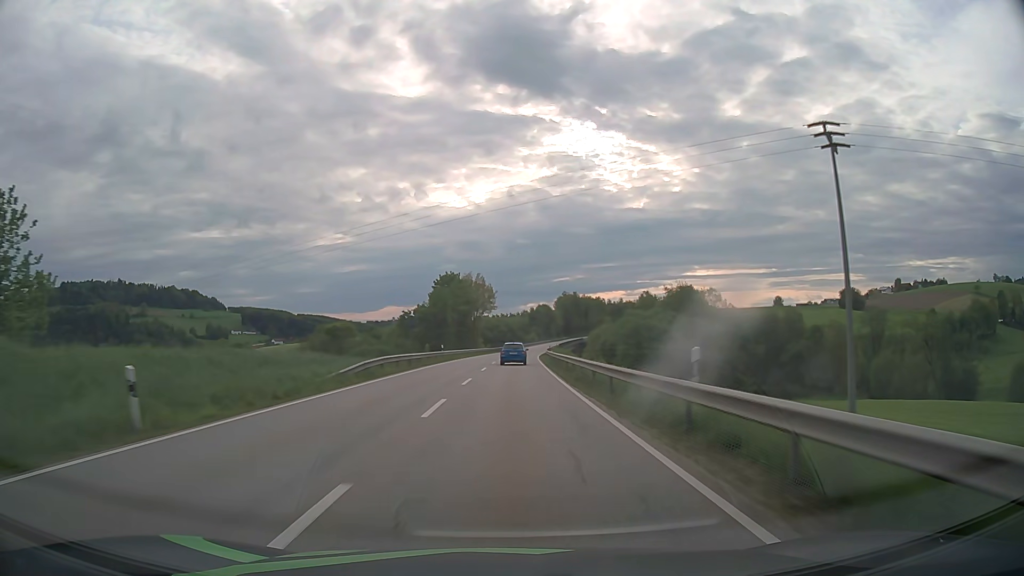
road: secondary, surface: asphalt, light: Day
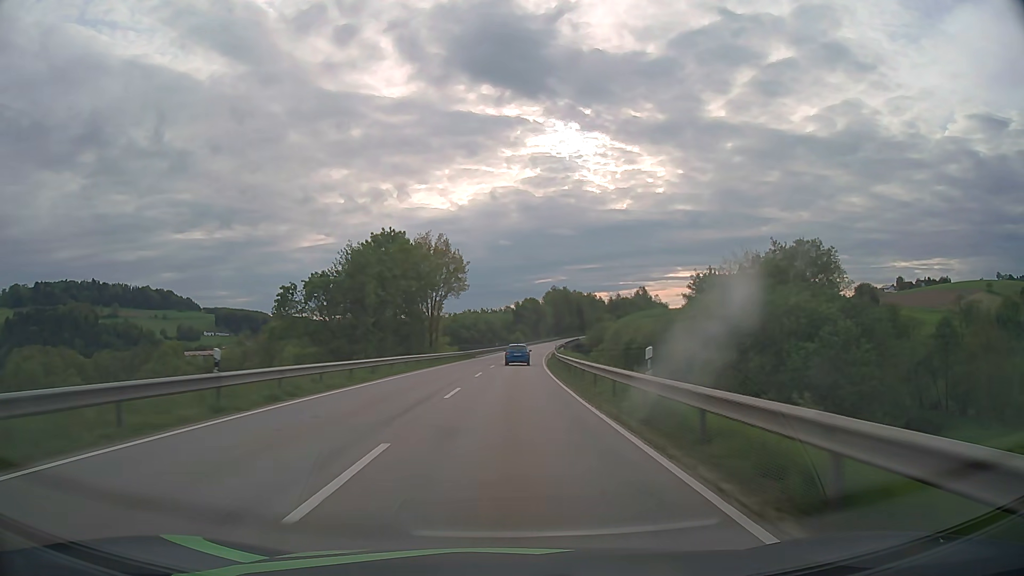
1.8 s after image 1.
(+0.5, +41.6) m; +1°
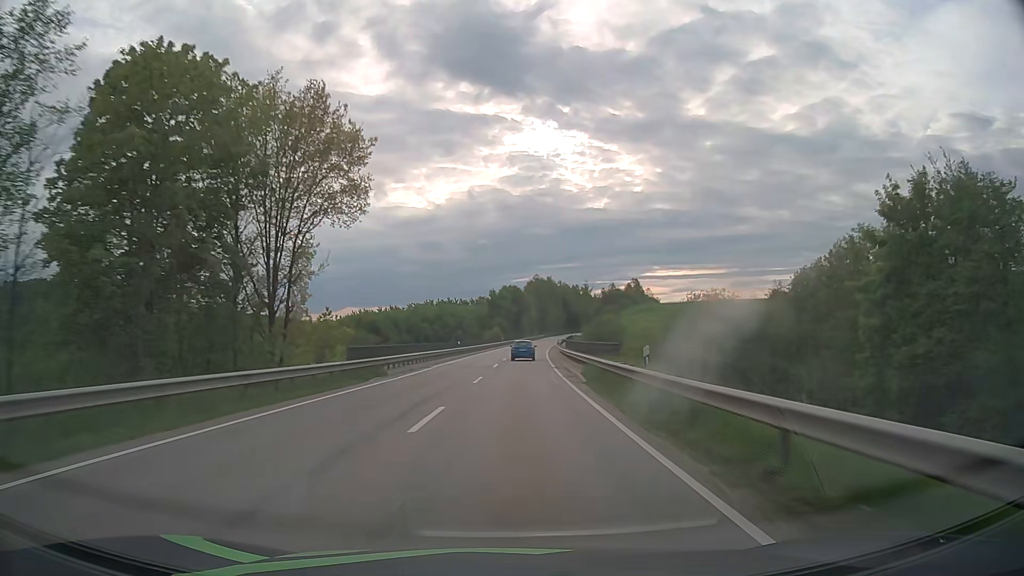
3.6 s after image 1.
(+0.7, +42.9) m; +2°
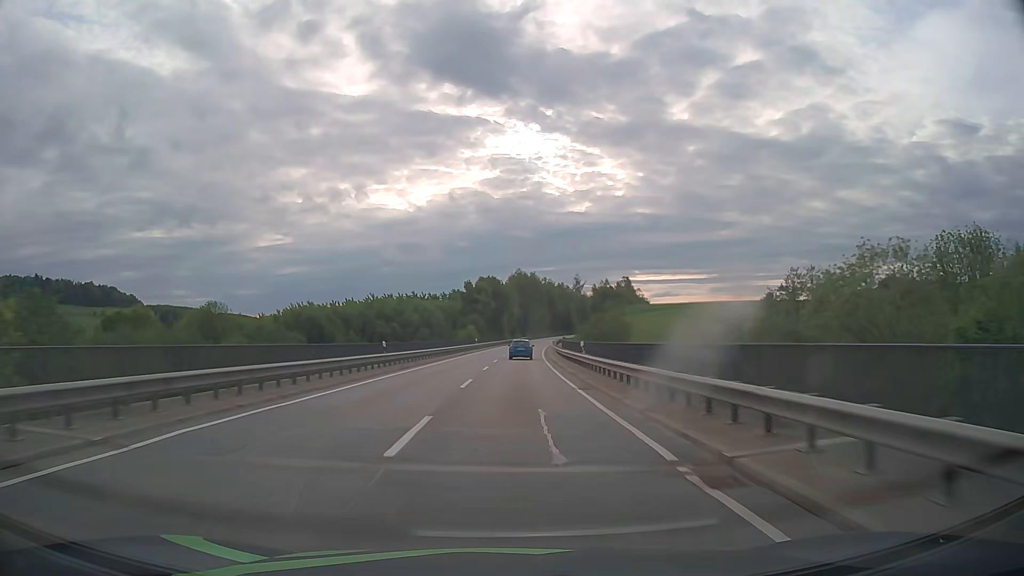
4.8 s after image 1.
(+0.3, +29.3) m; +1°
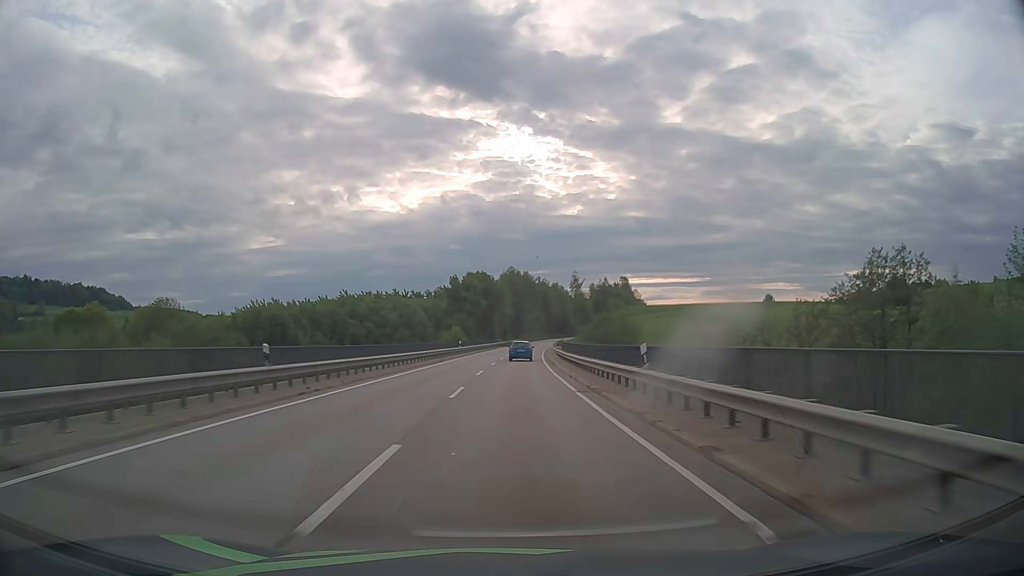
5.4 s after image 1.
(+0.1, +14.8) m; +1°
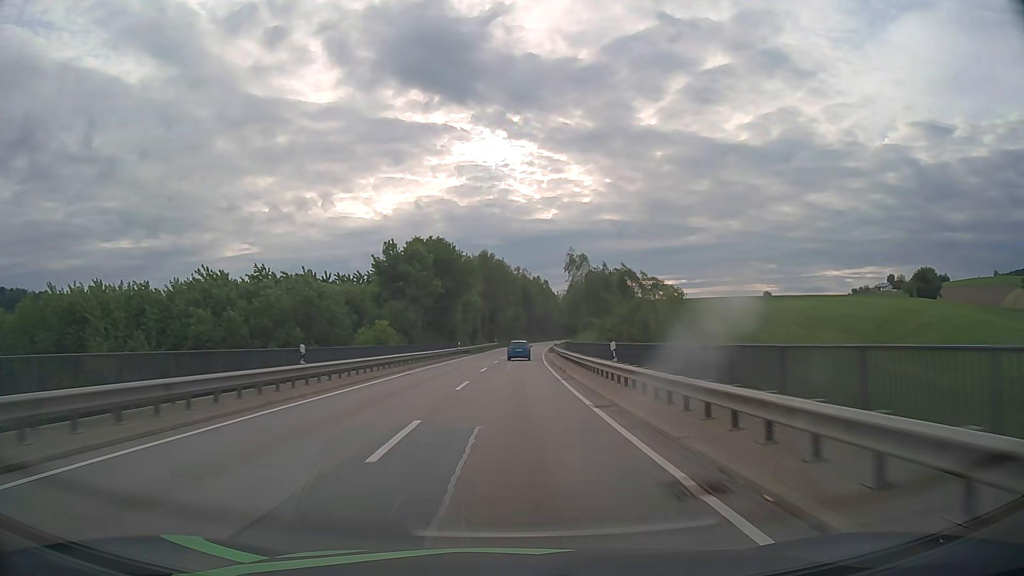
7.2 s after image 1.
(+0.8, +44.8) m; +2°
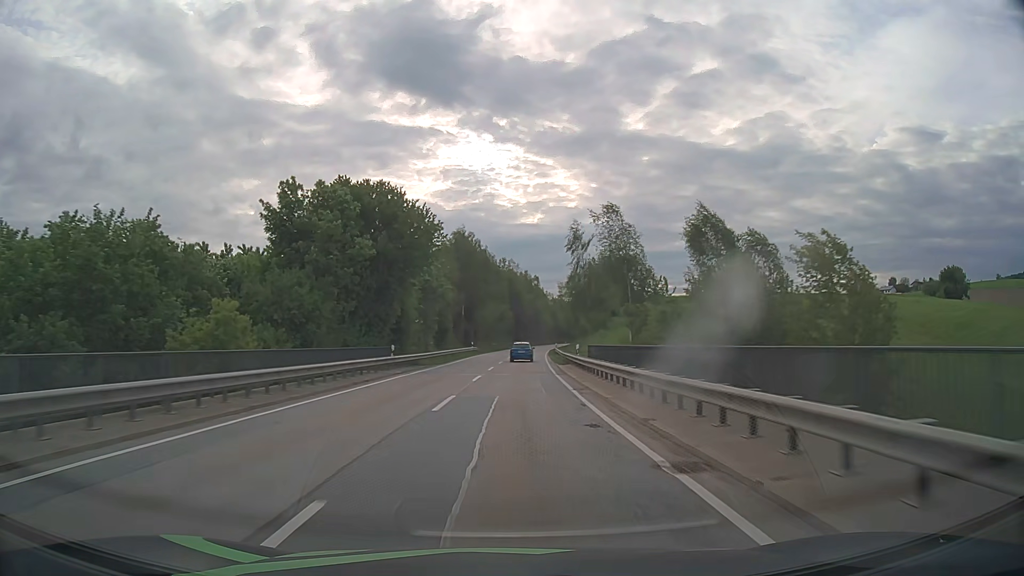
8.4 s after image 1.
(+0.3, +30.2) m; +1°
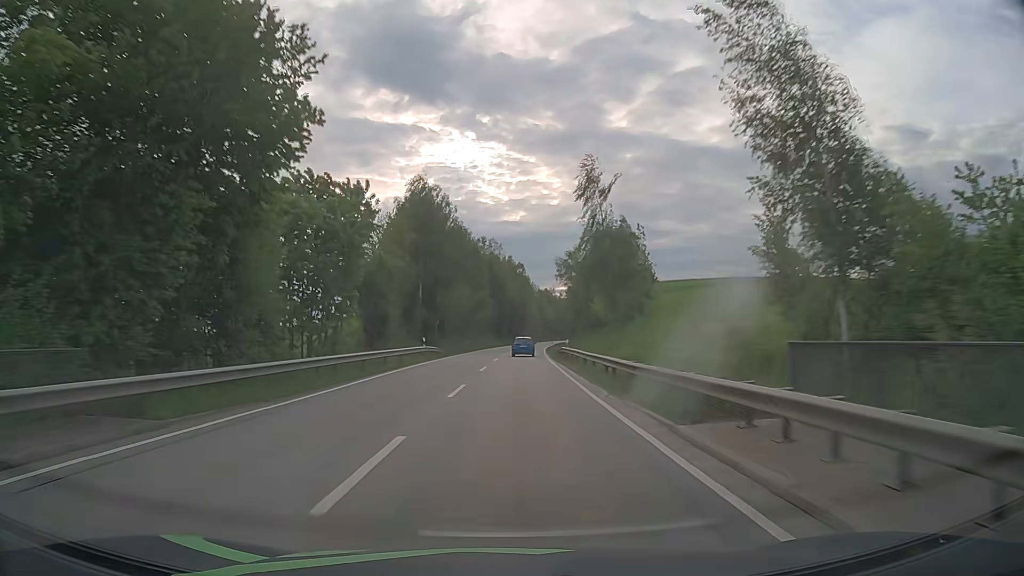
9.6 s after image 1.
(+0.4, +30.5) m; +1°
(0, +10) (0, +20) (0, +30) (+1, +40) (+1, +50) (+2, +60) (+2, +70) (+3, +80) (+4, +90) (+4, +100) m
